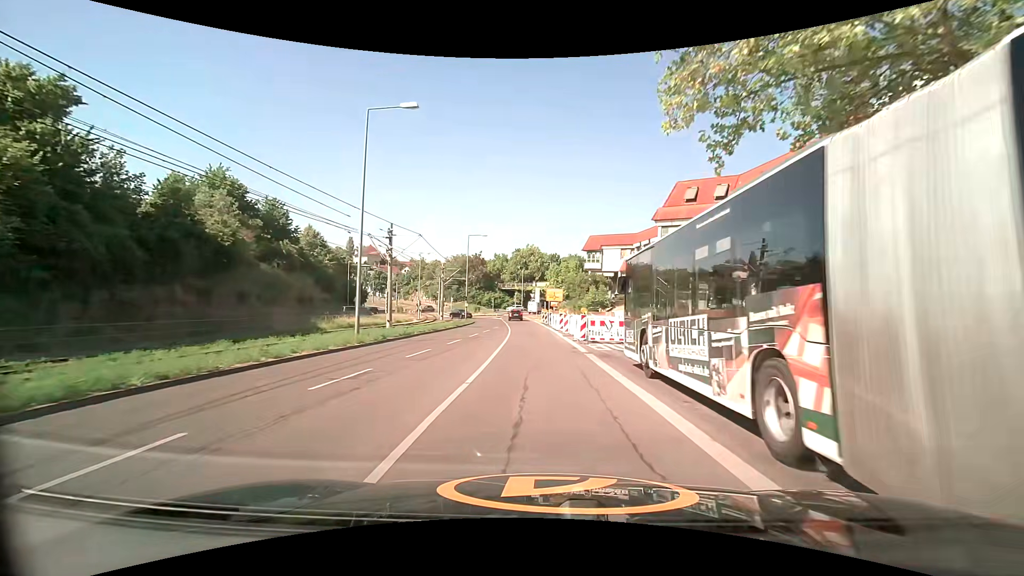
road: tertiary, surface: asphalt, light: Day
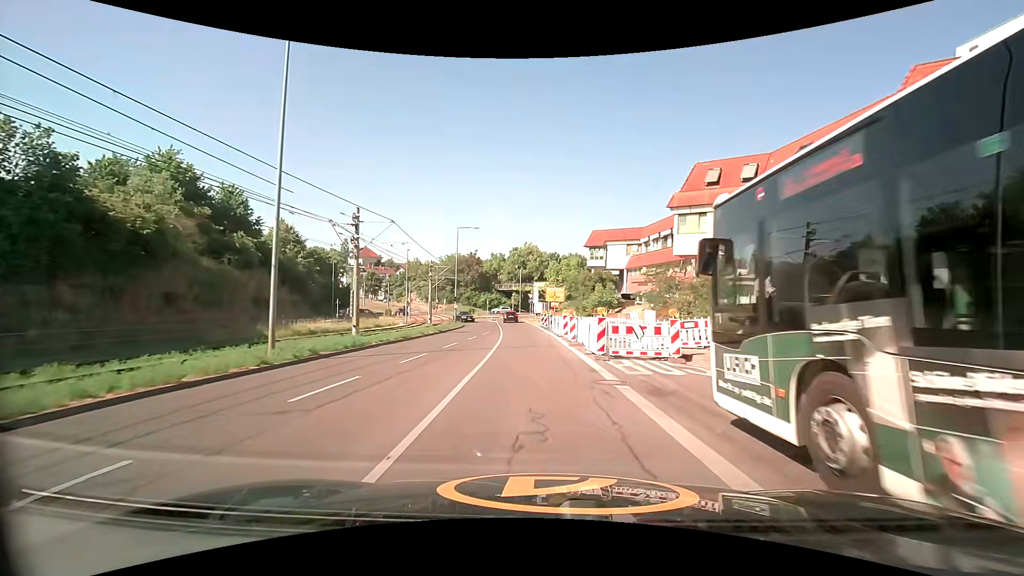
(0.0, +6.9) m; 0°
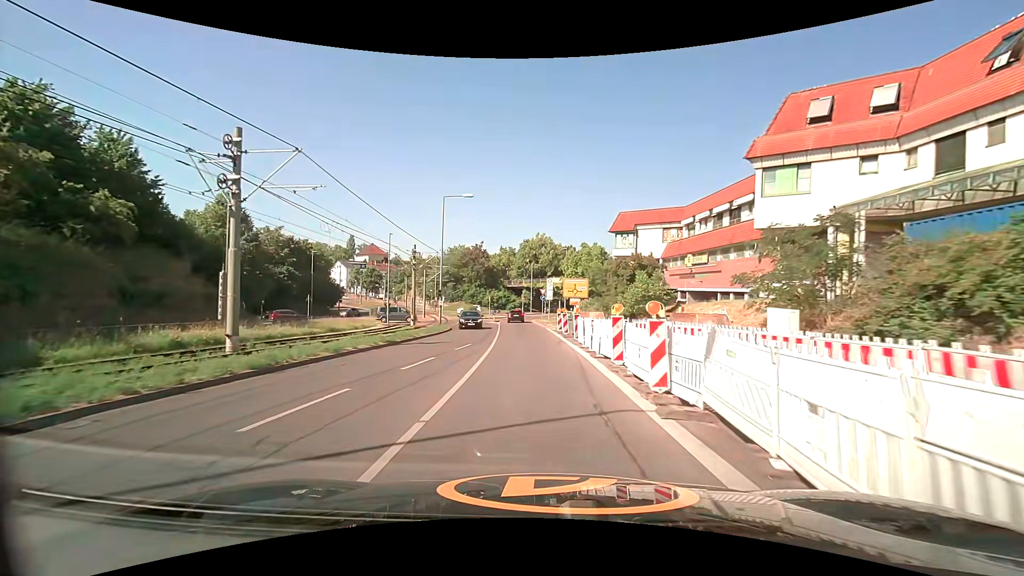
(-0.1, +14.4) m; -1°
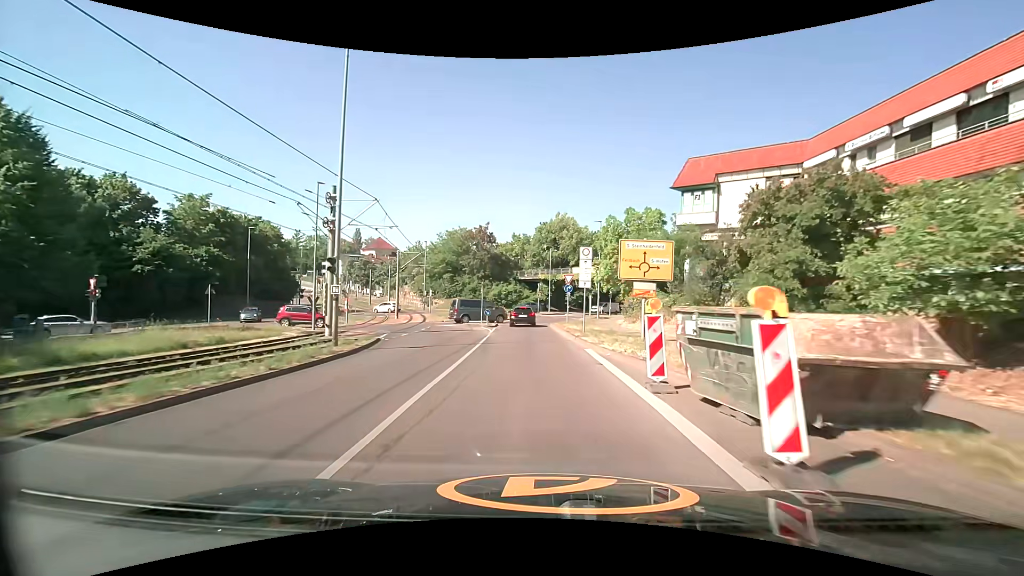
(-0.4, +22.7) m; -2°
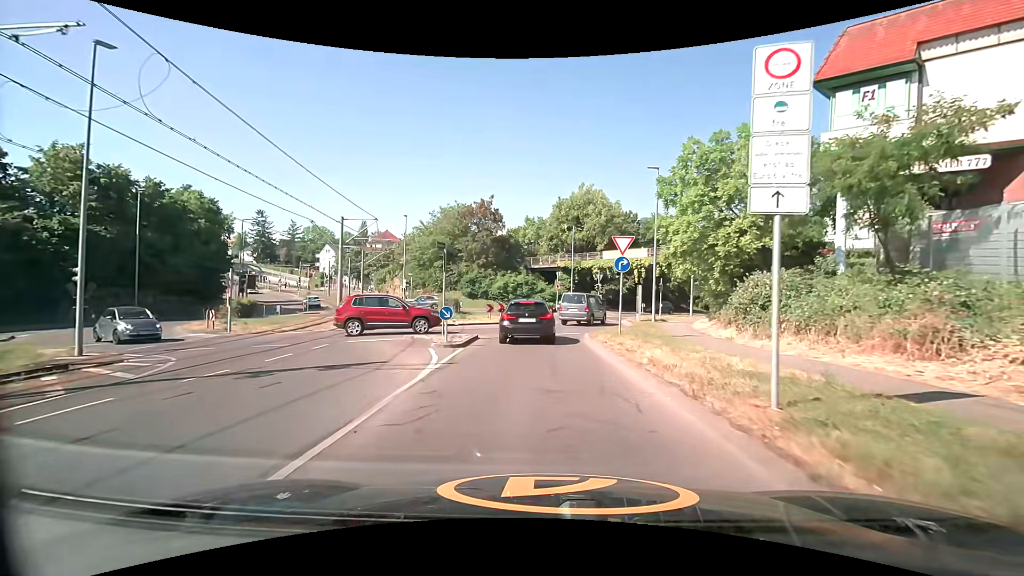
(-0.3, +18.4) m; -2°
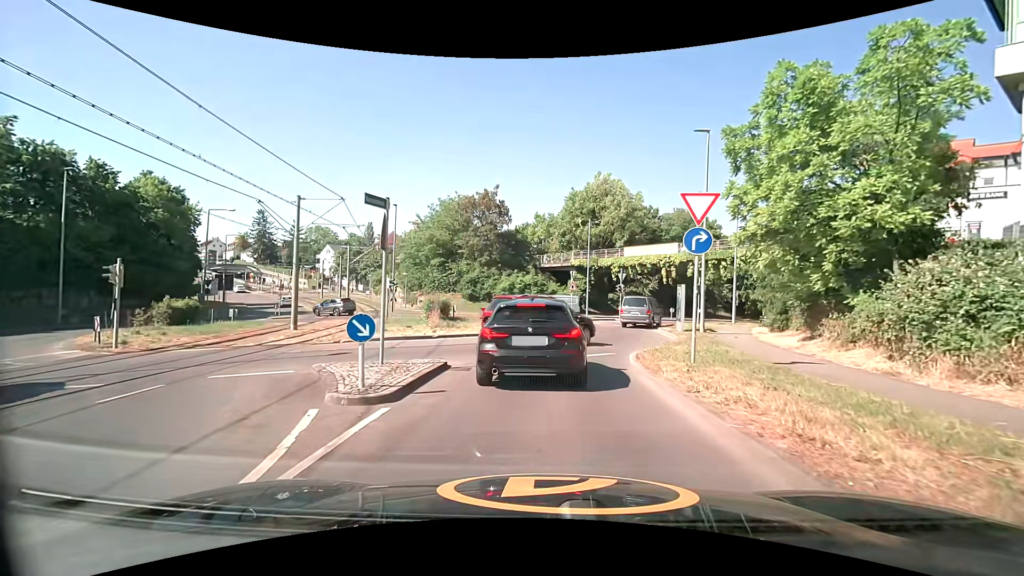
(0.0, +7.2) m; -1°
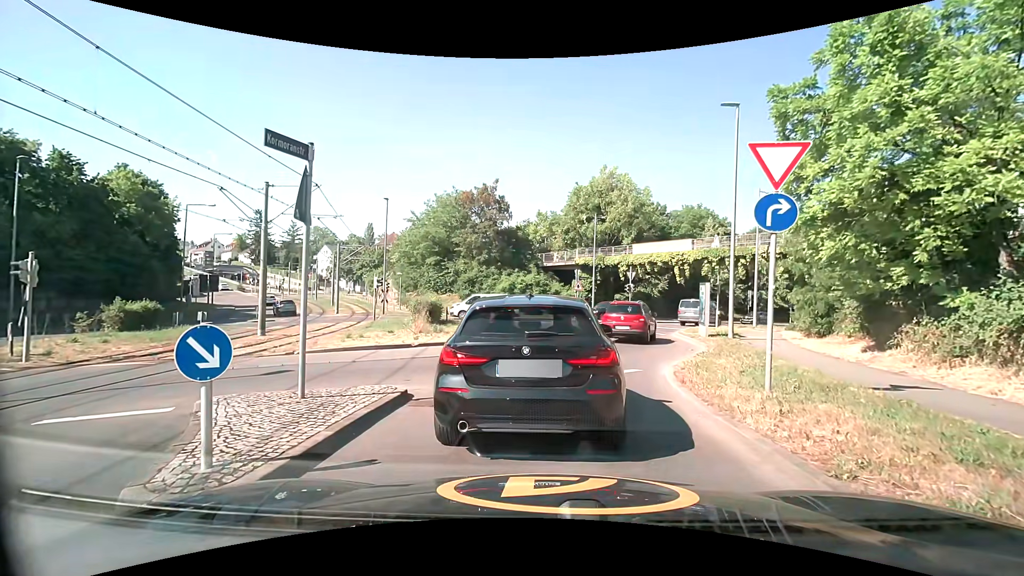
(0.0, +3.0) m; +2°
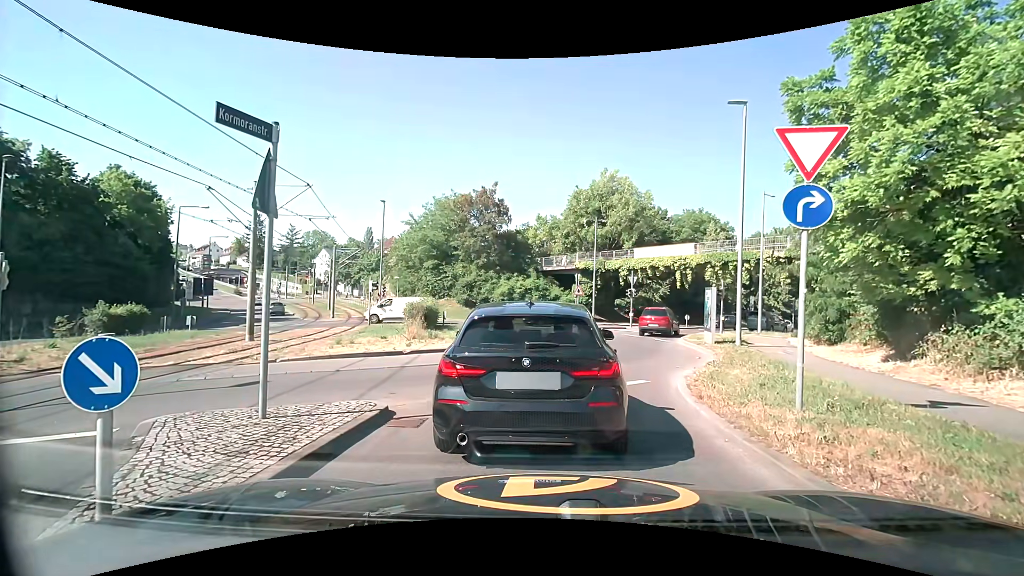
(0.0, +0.8) m; 0°
(0, +10) (+2, +20) (+4, +29) (+9, +39) (+15, +47) (+21, +54) (+29, +61) (+36, +68) (+43, +75) (+50, +82) m
